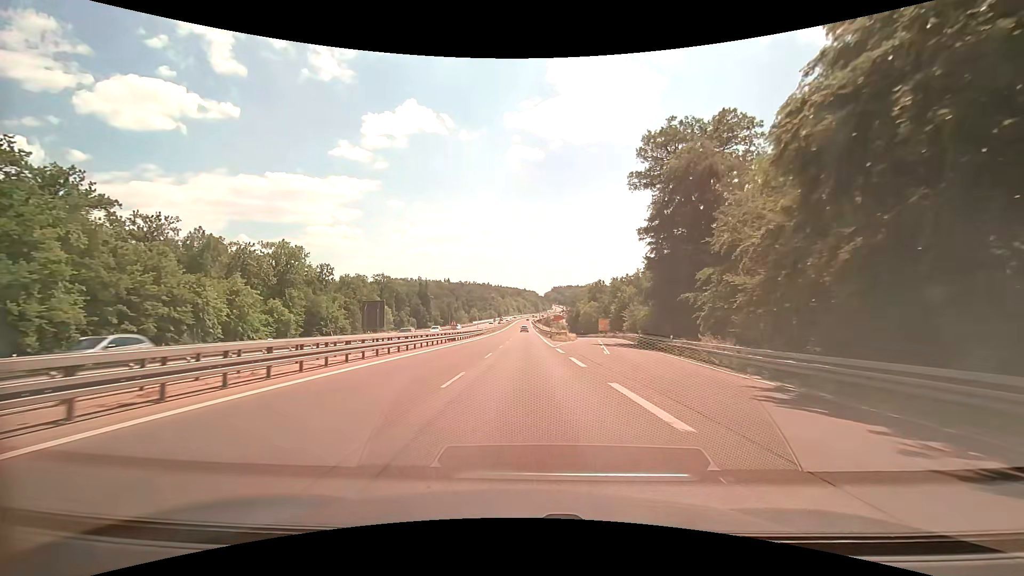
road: trunk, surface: asphalt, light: Day
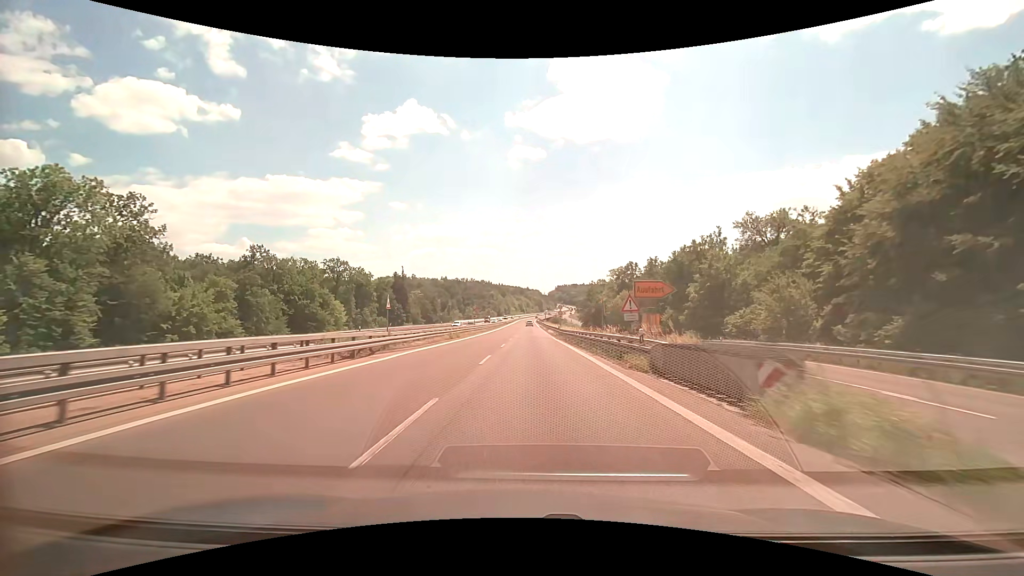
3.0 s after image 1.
(-0.3, +54.9) m; -1°
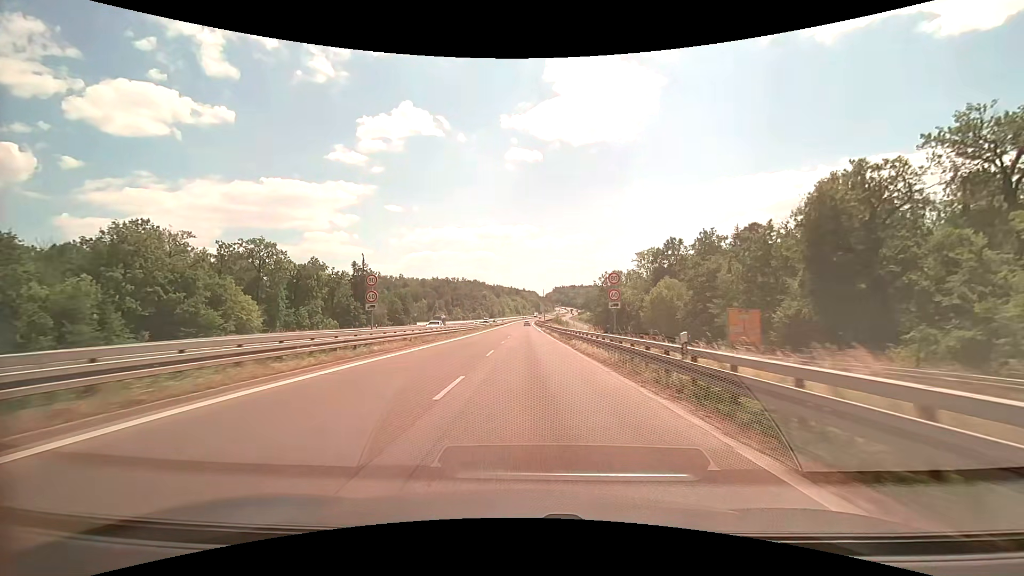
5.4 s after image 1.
(+0.4, +44.9) m; +1°
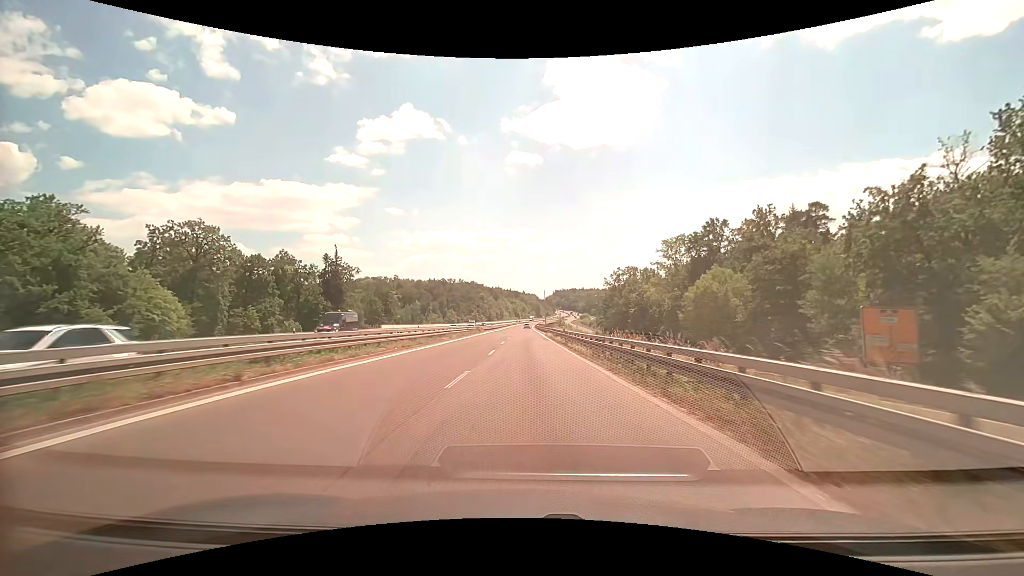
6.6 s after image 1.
(-0.1, +22.6) m; 0°
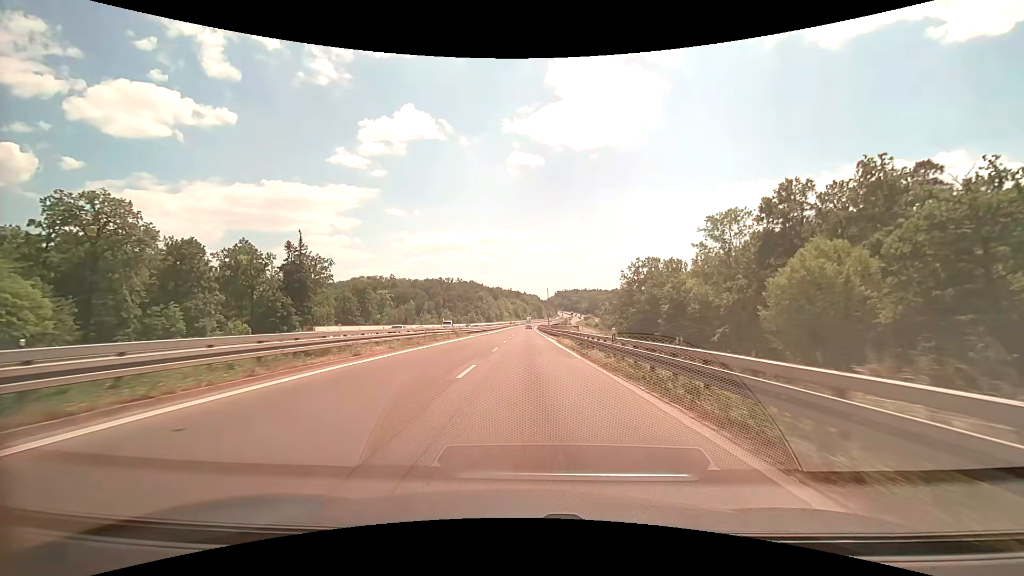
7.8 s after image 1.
(0.0, +22.6) m; 0°
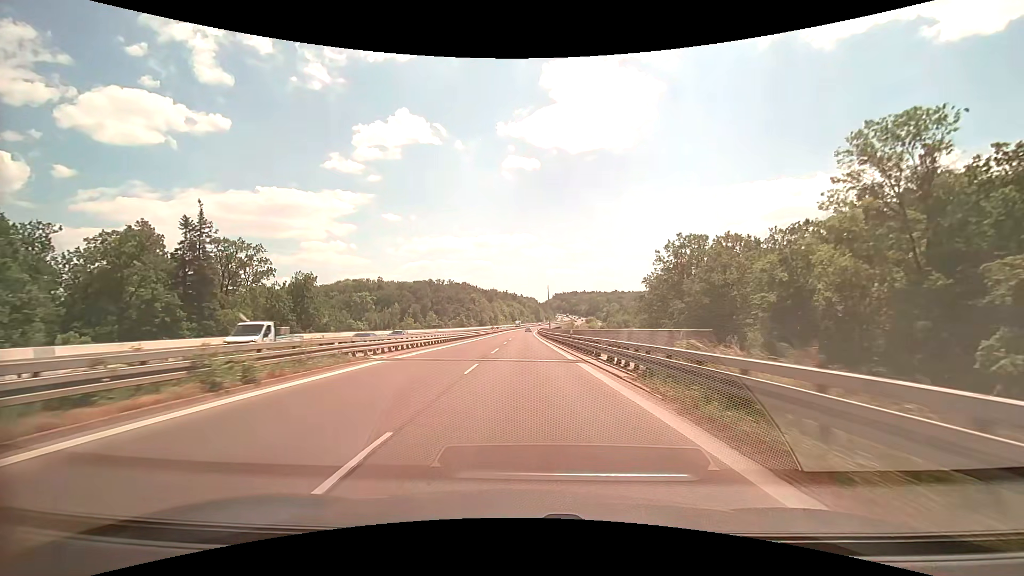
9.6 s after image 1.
(0.0, +33.9) m; 0°
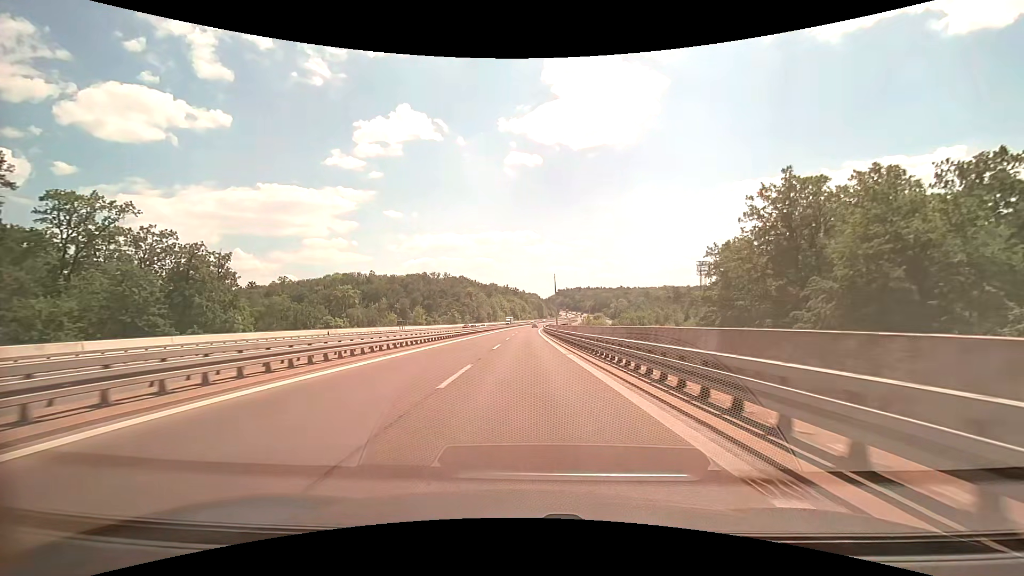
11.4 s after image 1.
(-0.1, +33.7) m; 0°
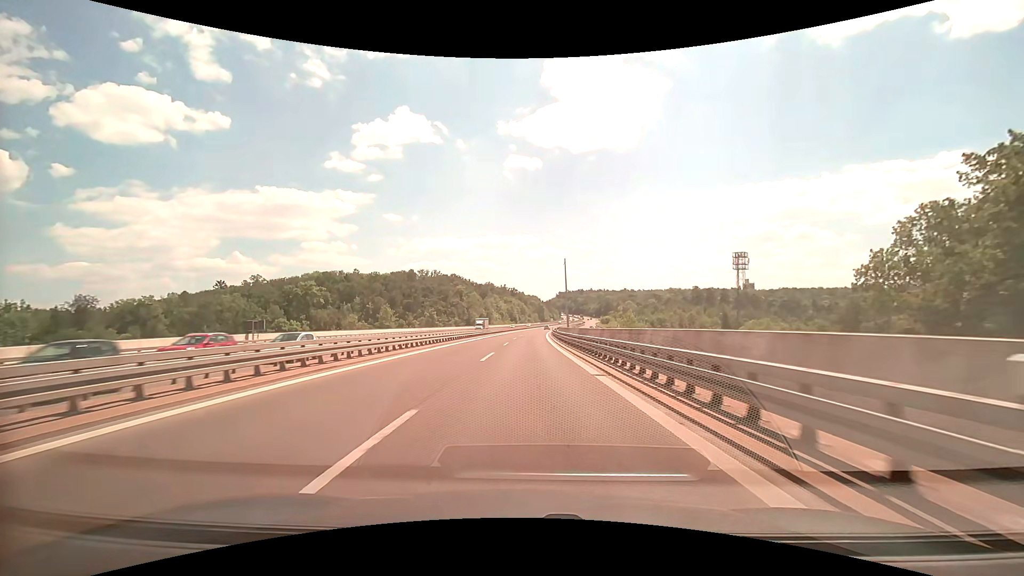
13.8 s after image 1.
(-0.1, +44.8) m; 0°
(0, +10) (0, +20) (0, +30) (0, +40) (+1, +50) (+1, +60) (+1, +70) (+1, +80) (+2, +90) (+2, +100) m
